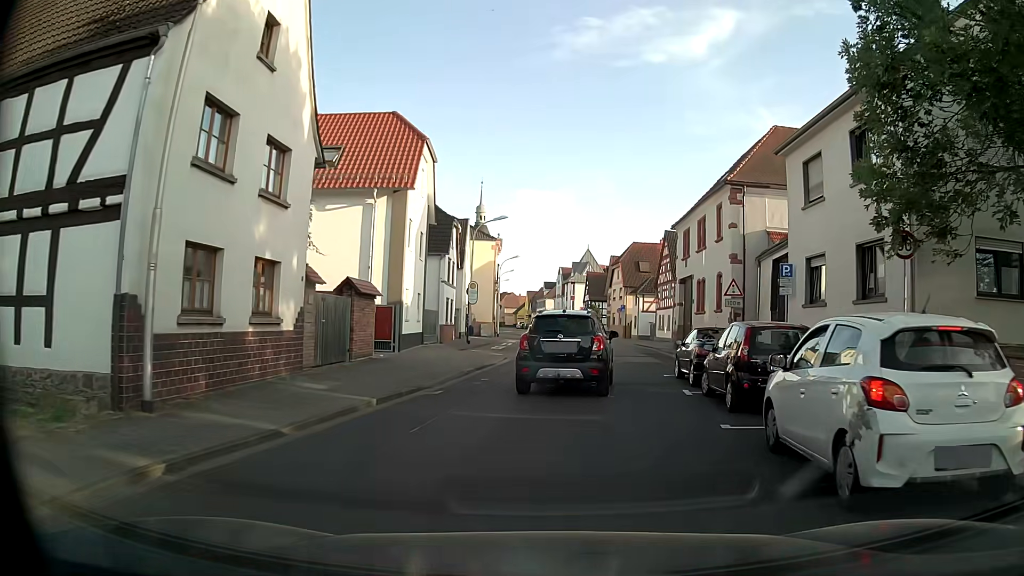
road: tertiary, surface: asphalt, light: Day
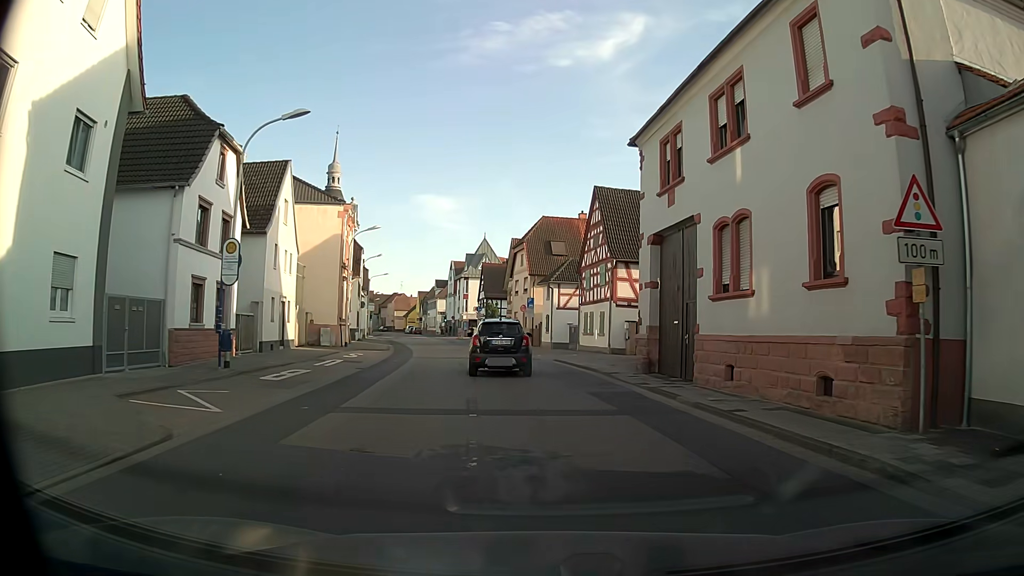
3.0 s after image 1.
(+1.5, +20.1) m; +8°
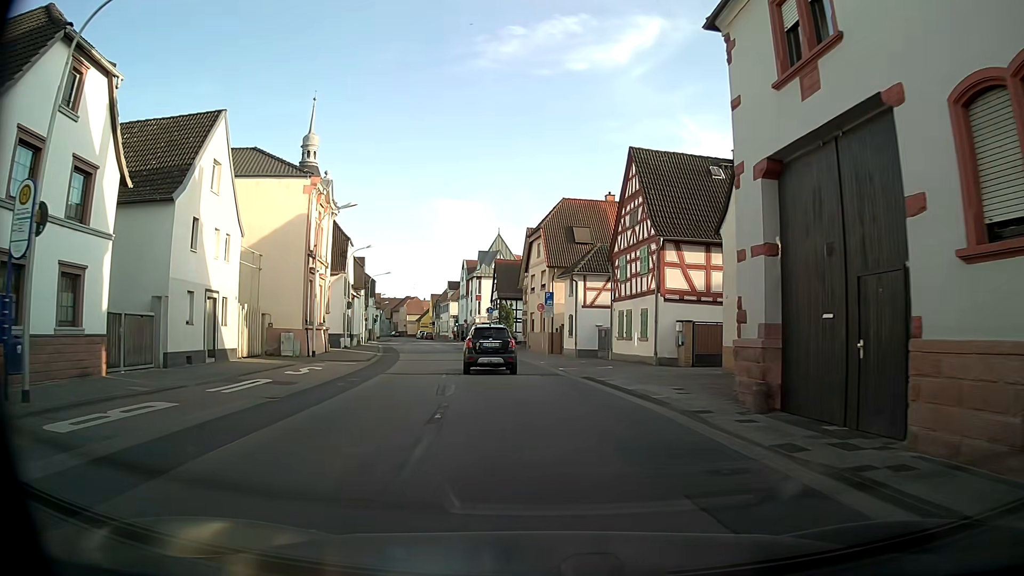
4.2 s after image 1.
(-0.2, +9.4) m; -2°
(0, +10) (-1, +20) (-2, +30) (-4, +40) (-5, +50) (-7, +59) (-9, +69) (-12, +79) (-14, +89) (-17, +98) m
